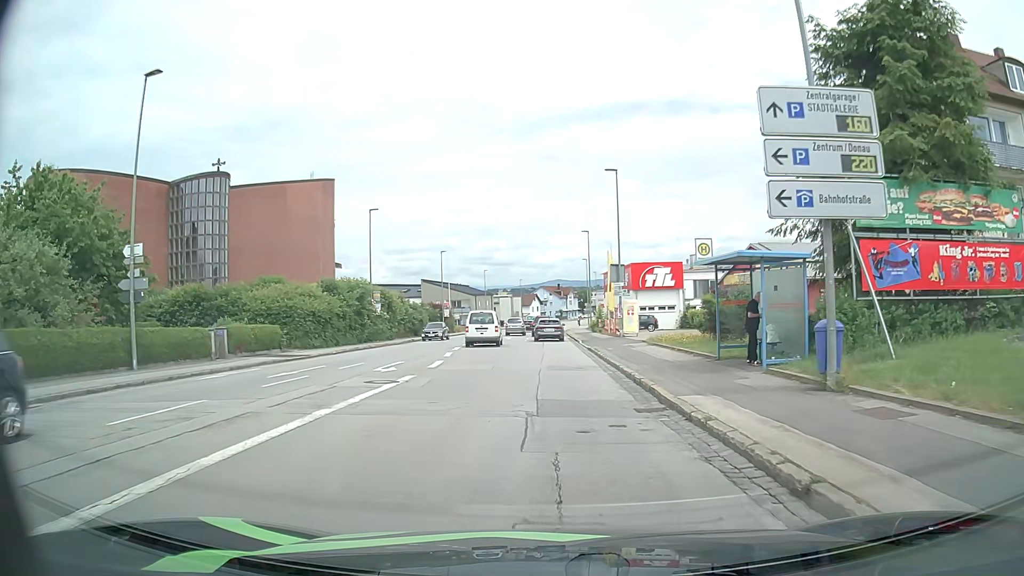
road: tertiary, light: Day
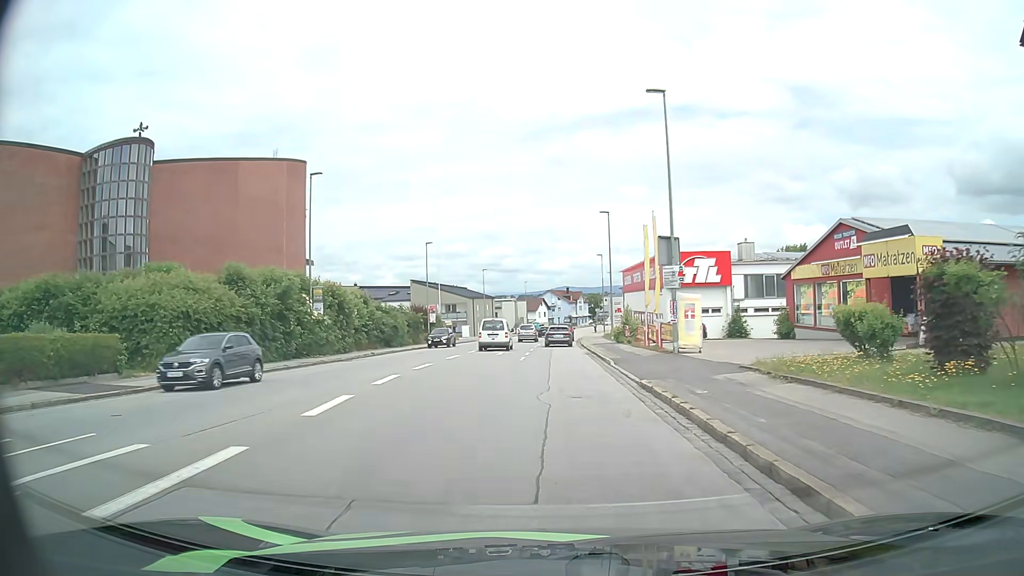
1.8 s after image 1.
(-0.1, +15.6) m; -1°
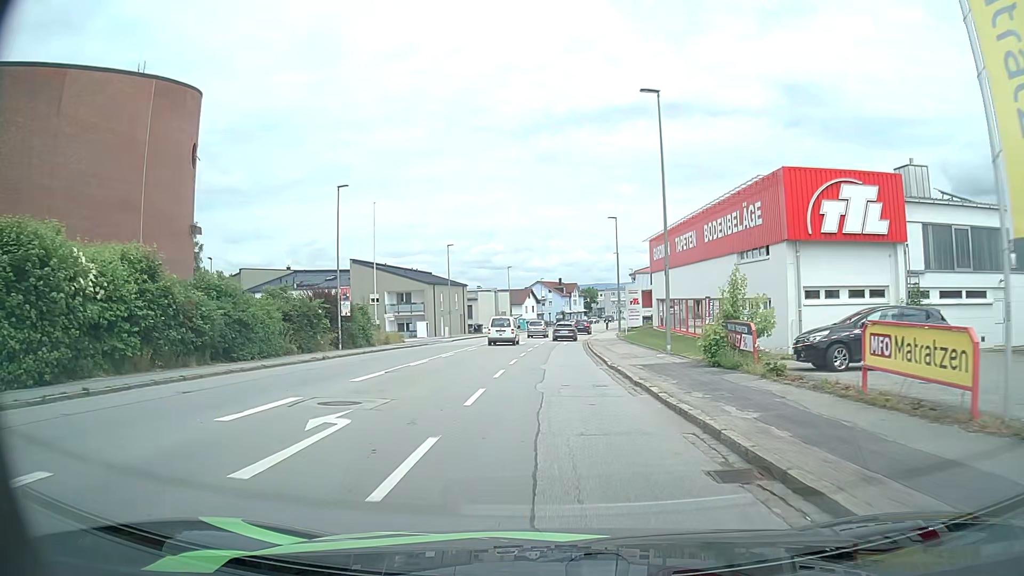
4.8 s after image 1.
(+0.3, +27.9) m; +2°
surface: asphalt
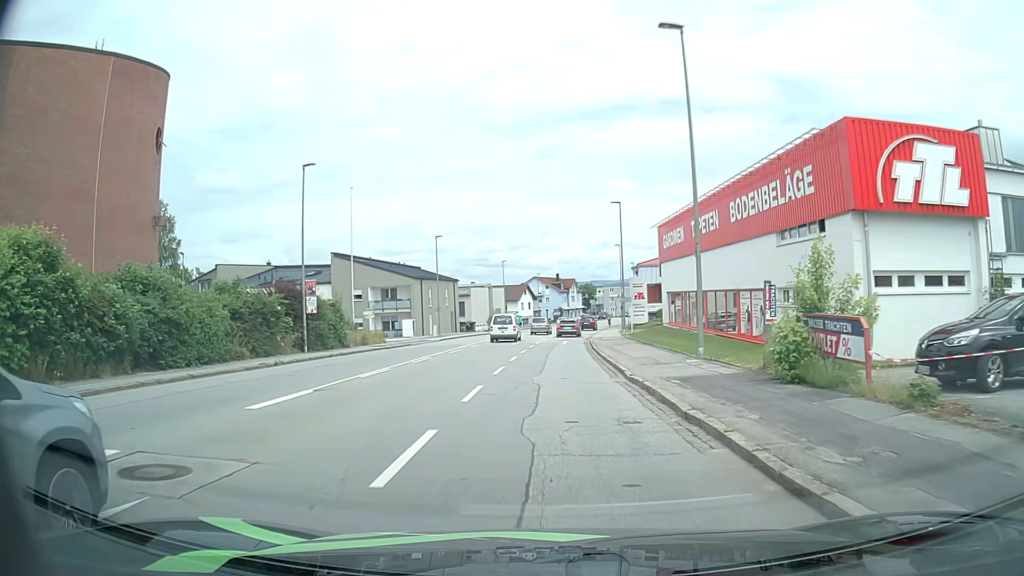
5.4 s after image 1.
(0.0, +5.9) m; 0°
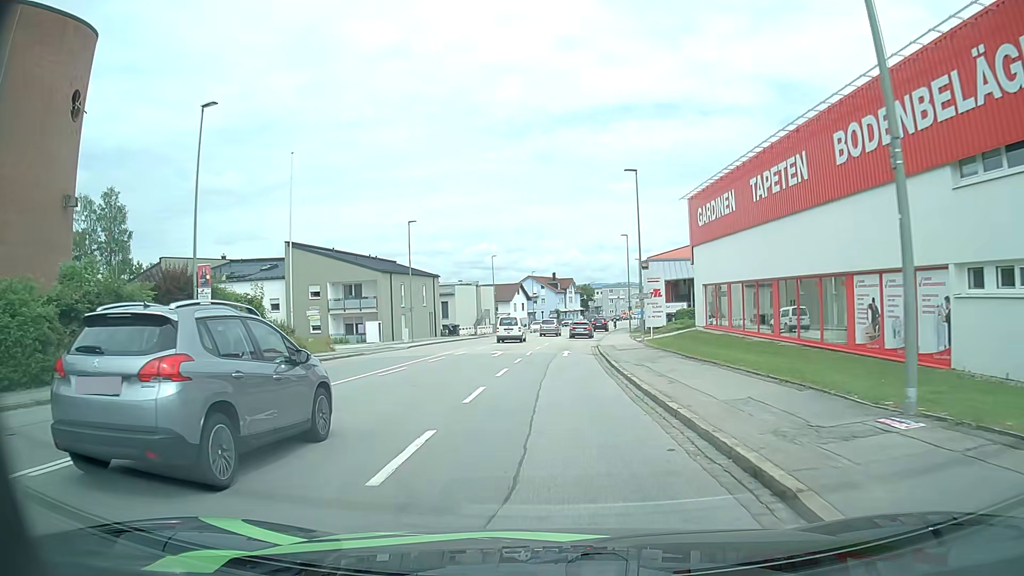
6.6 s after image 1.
(0.0, +12.0) m; 0°
(0, +10) (0, +20) (0, +30) (+1, +40) (+1, +50) (+2, +60) (+3, +70) (+5, +80) (+7, +90) (+8, +99) m
